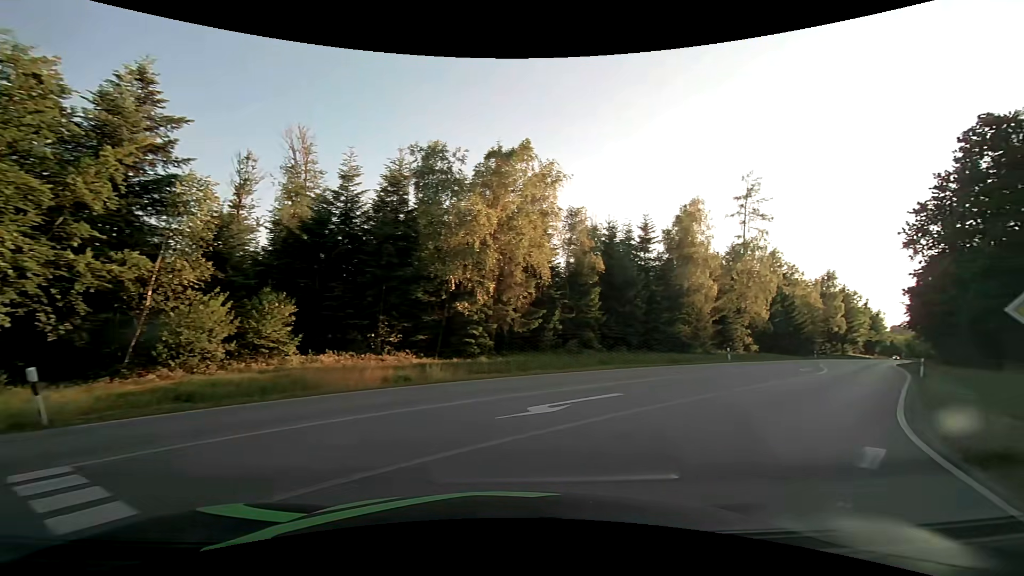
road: secondary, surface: asphalt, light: Day
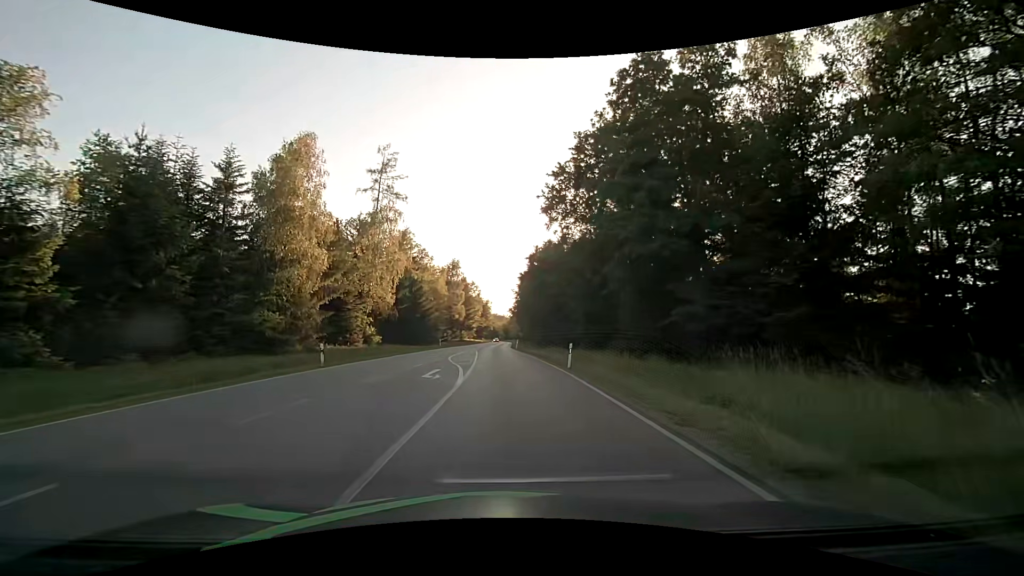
(+7.3, +15.3) m; +40°
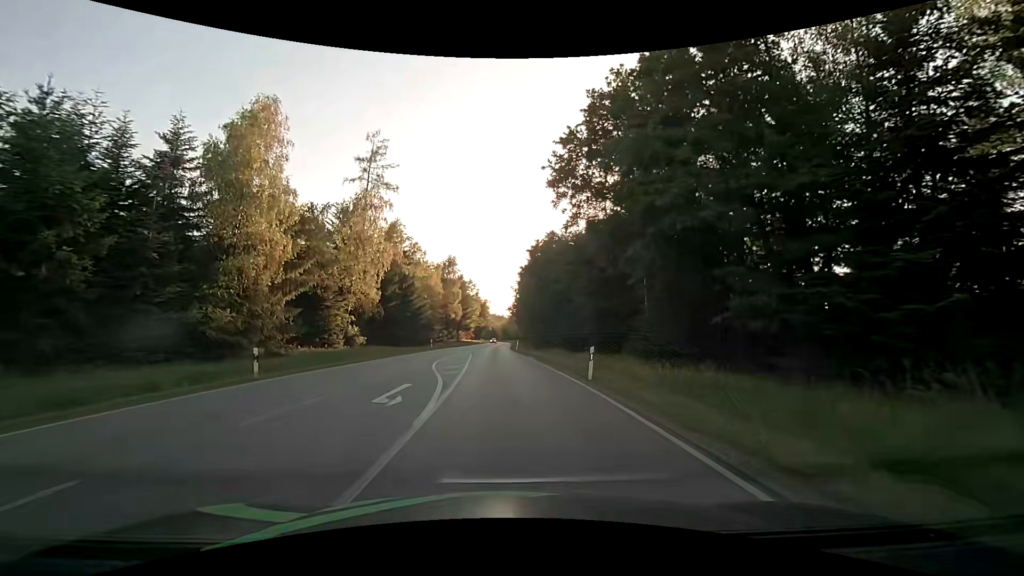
(0.0, +6.1) m; 0°
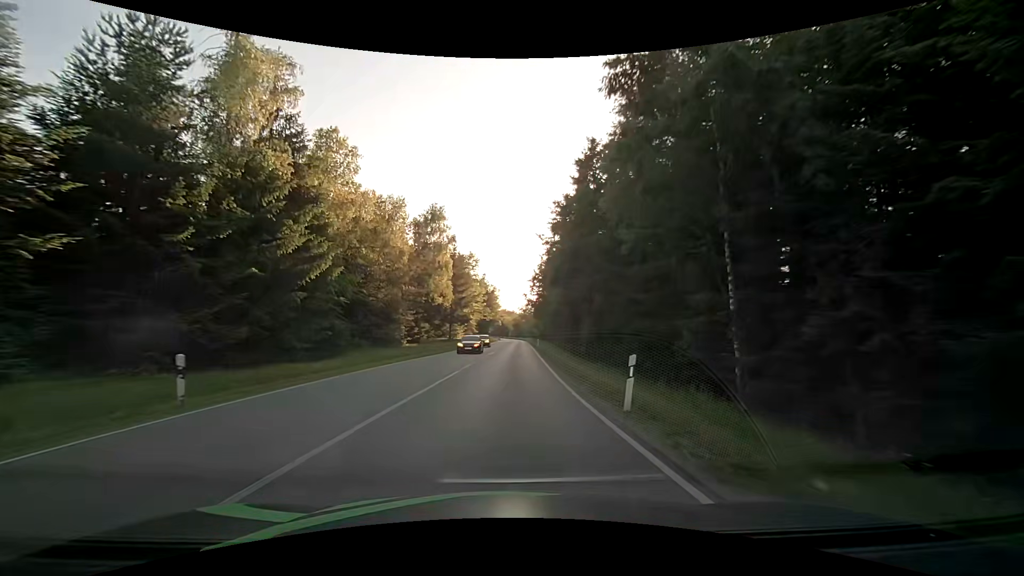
(-1.2, +43.1) m; -1°
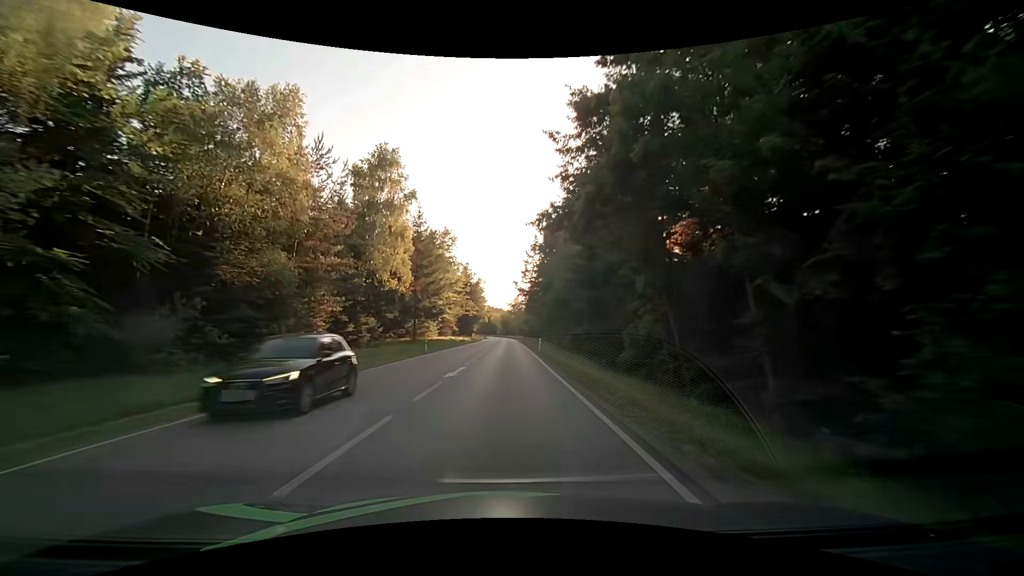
(+0.3, +22.2) m; +1°
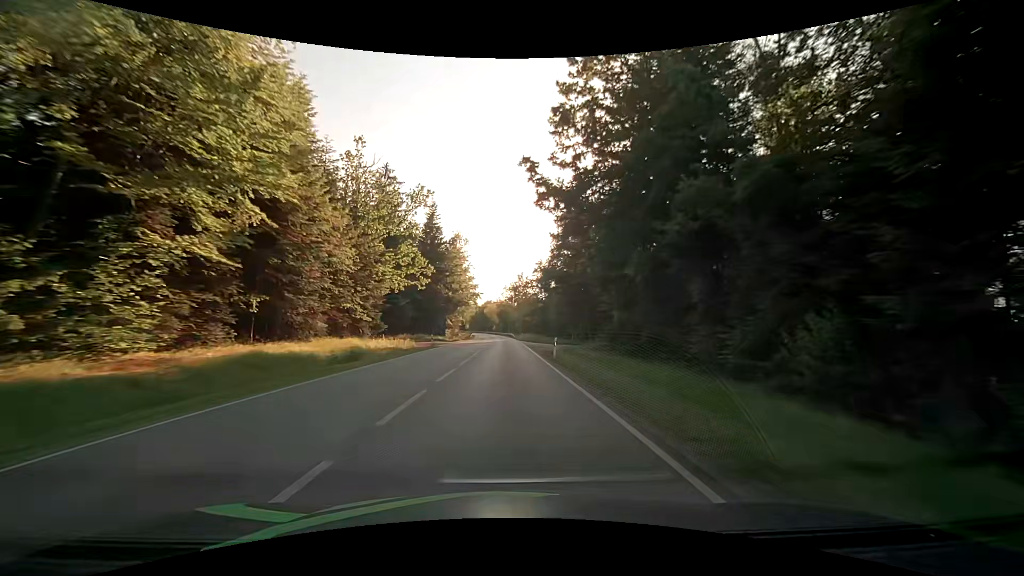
(+0.6, +63.9) m; 0°
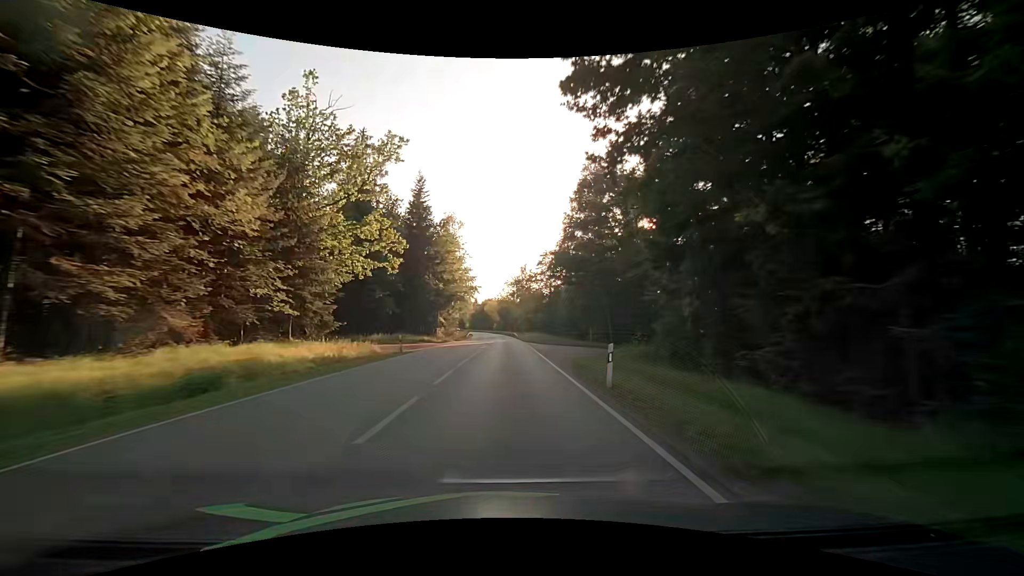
(+0.1, +13.2) m; 0°
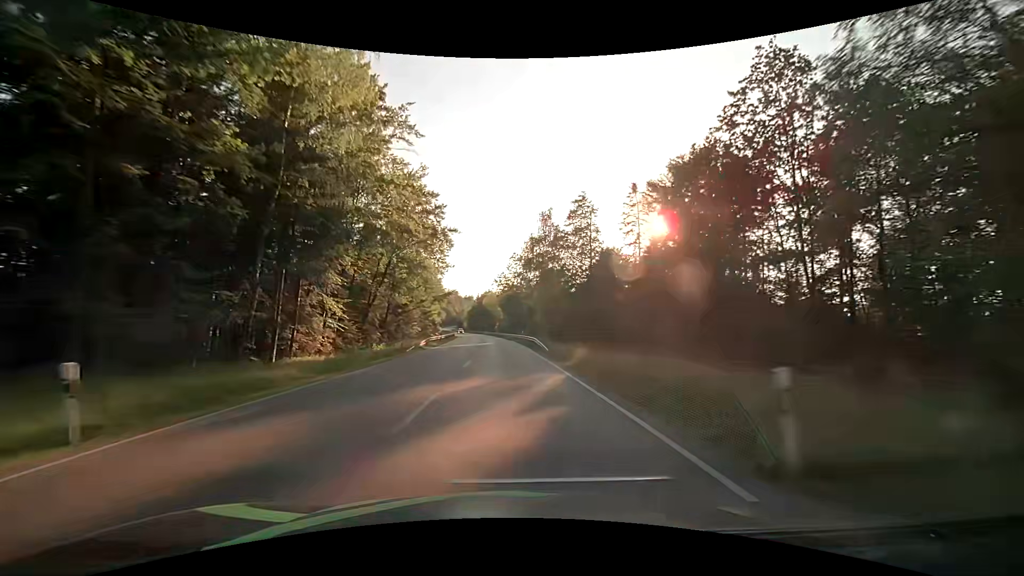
(-0.4, +54.4) m; 0°
(0, +10) (0, +20) (-1, +30) (-1, +40) (-1, +50) (-2, +60) (-3, +70) (-3, +80) (-4, +90) (-5, +100) m
